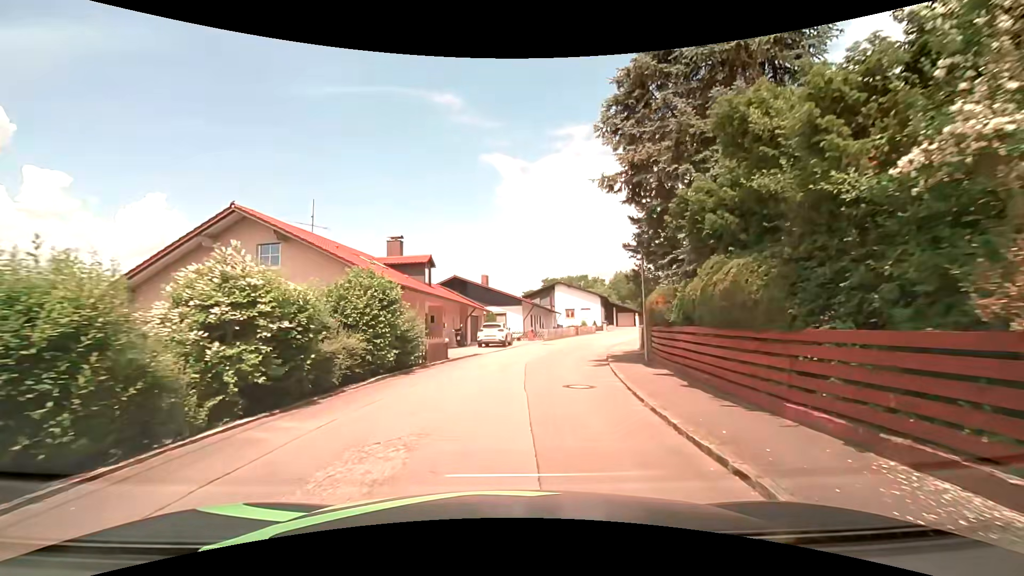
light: Day
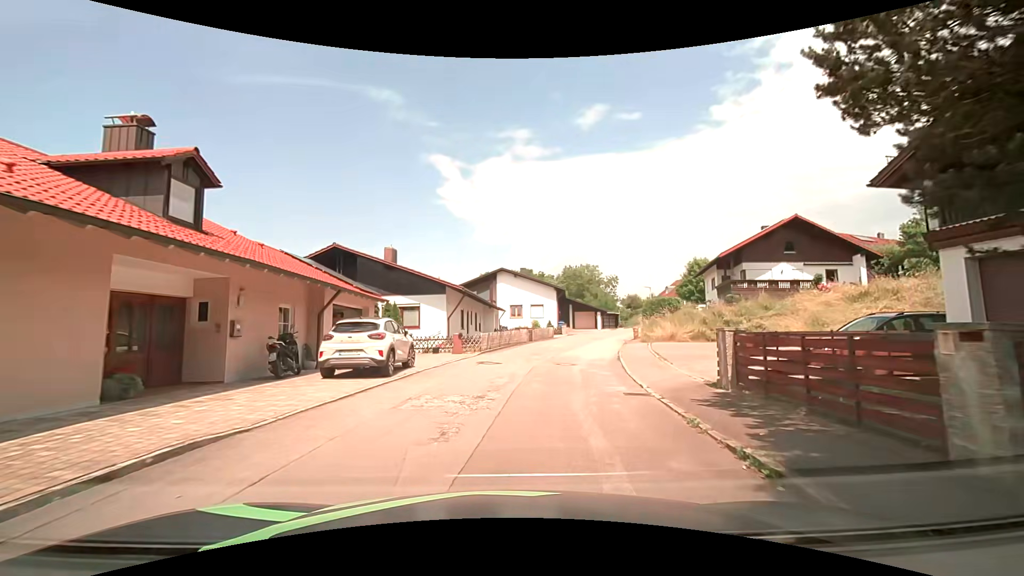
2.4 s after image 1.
(+1.0, +17.3) m; +7°
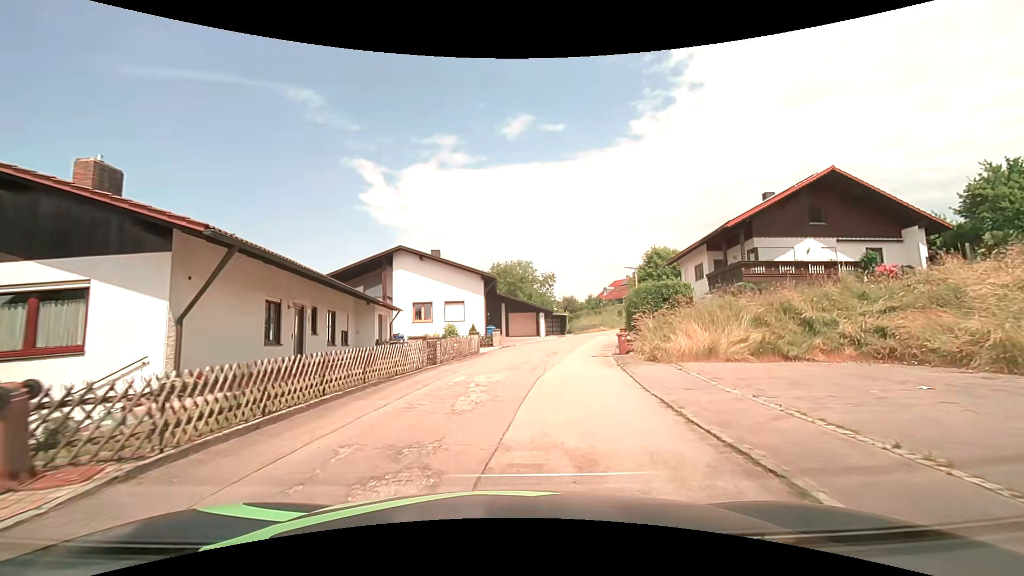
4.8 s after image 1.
(+1.4, +17.3) m; +9°
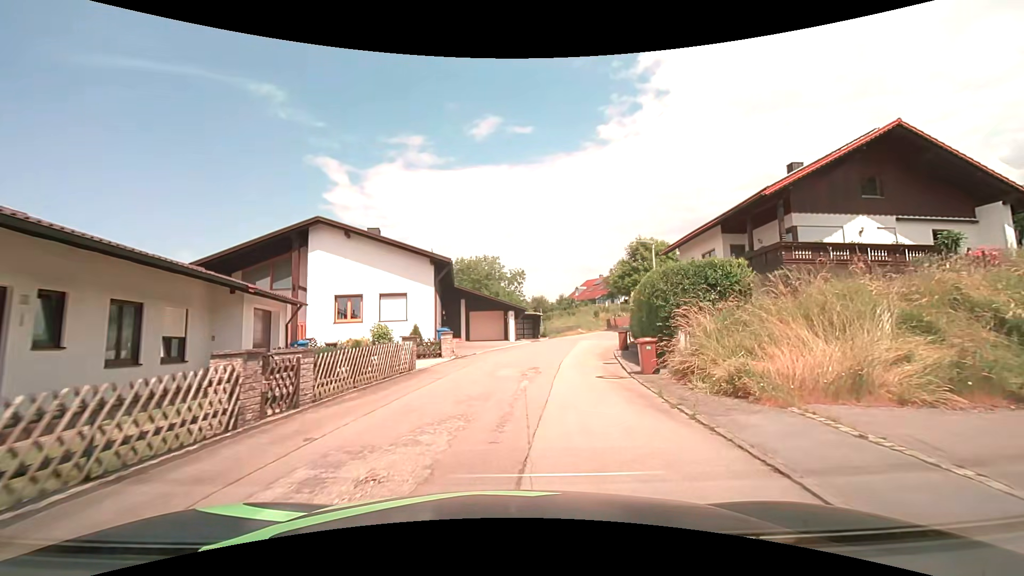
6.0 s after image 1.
(+0.3, +8.8) m; +4°
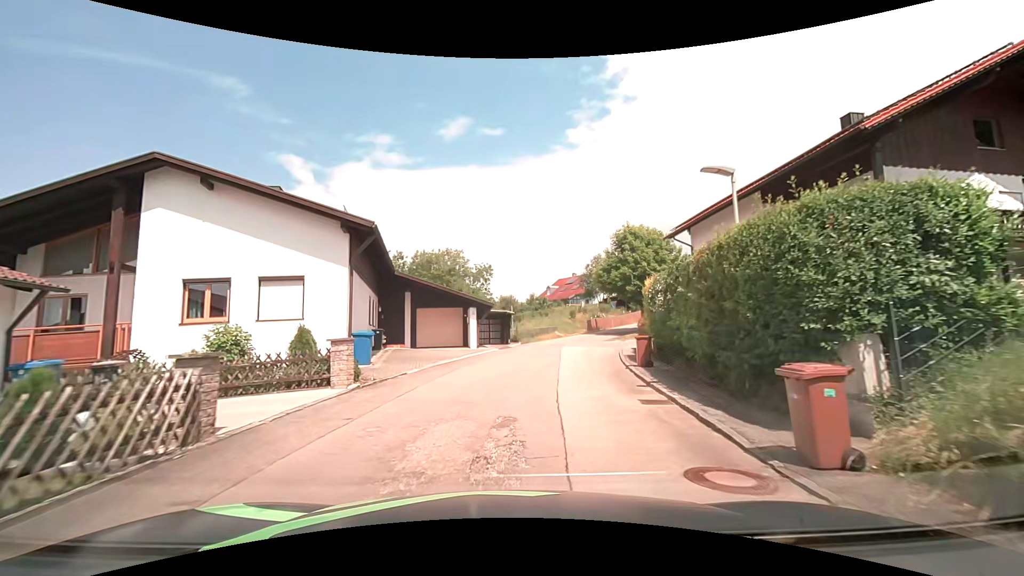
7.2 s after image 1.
(+0.3, +8.7) m; +4°
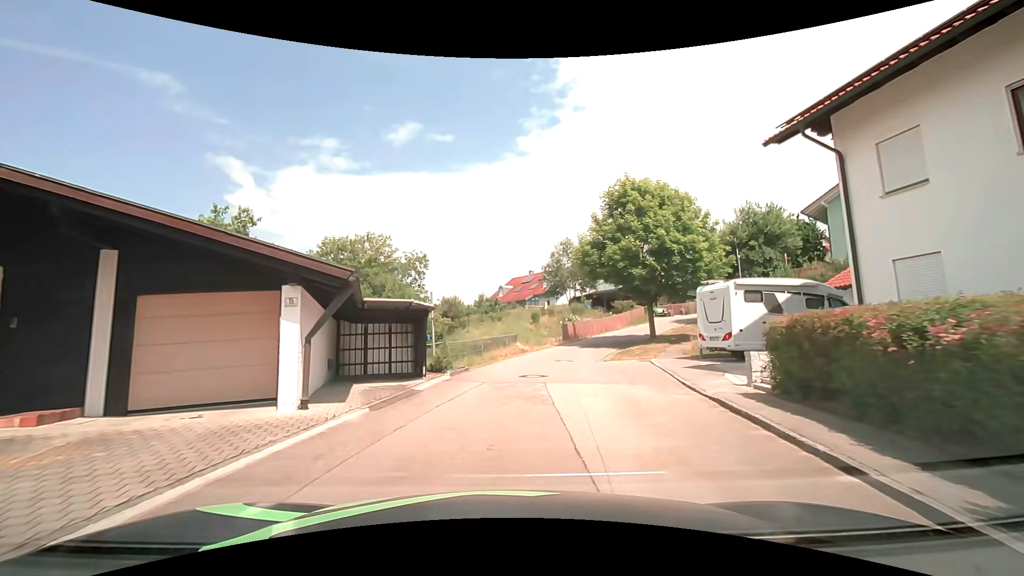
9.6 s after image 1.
(+0.8, +16.7) m; +6°
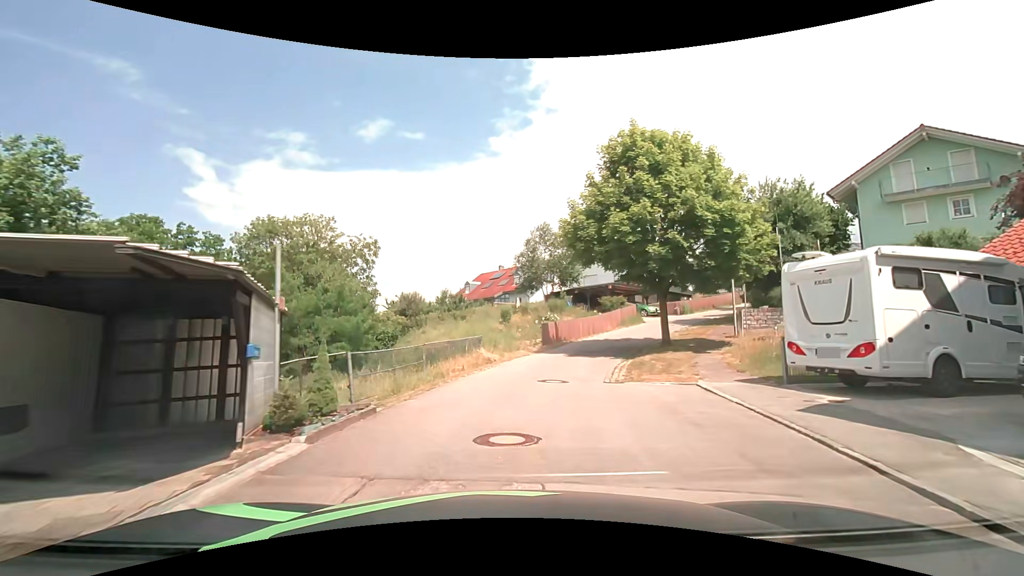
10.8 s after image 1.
(+0.2, +8.0) m; +3°
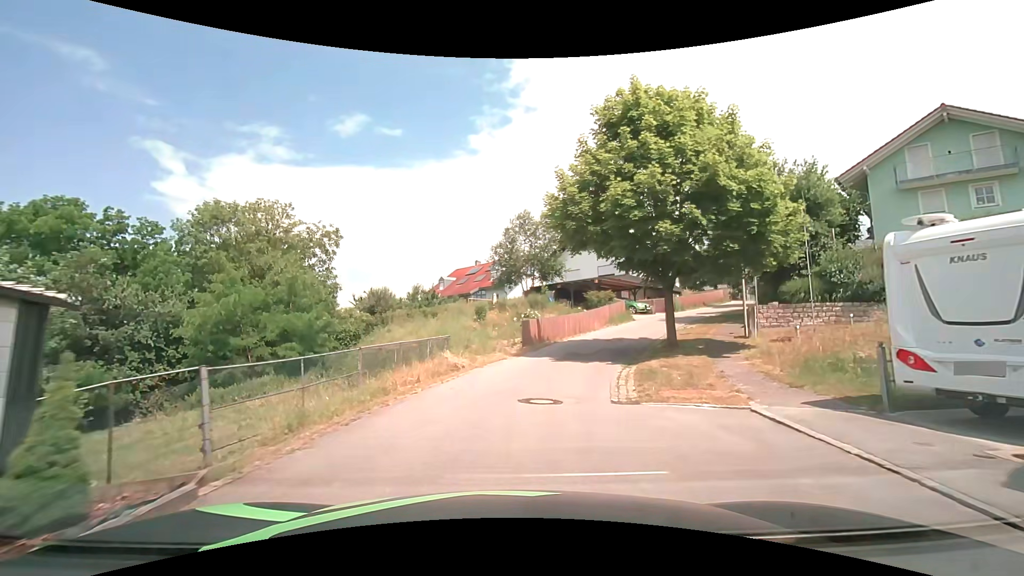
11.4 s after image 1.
(+0.1, +3.9) m; +3°
(+1, +10) (+3, +20) (+7, +29) (+13, +37) (+20, +44) (+25, +52) (+25, +62) (+21, +71) (+14, +79) (+8, +87) m
